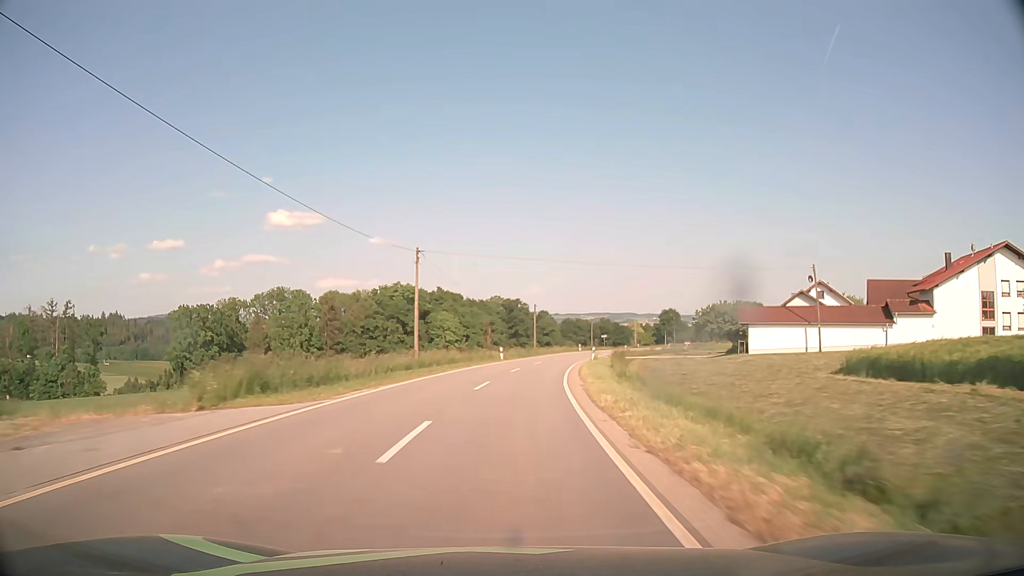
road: tertiary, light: Day
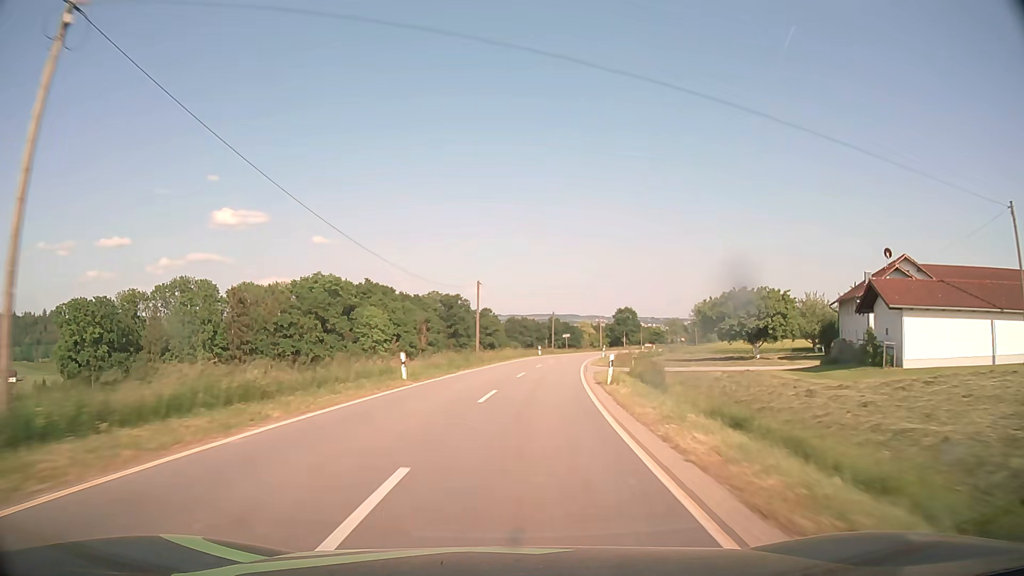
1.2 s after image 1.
(+1.2, +28.4) m; +5°
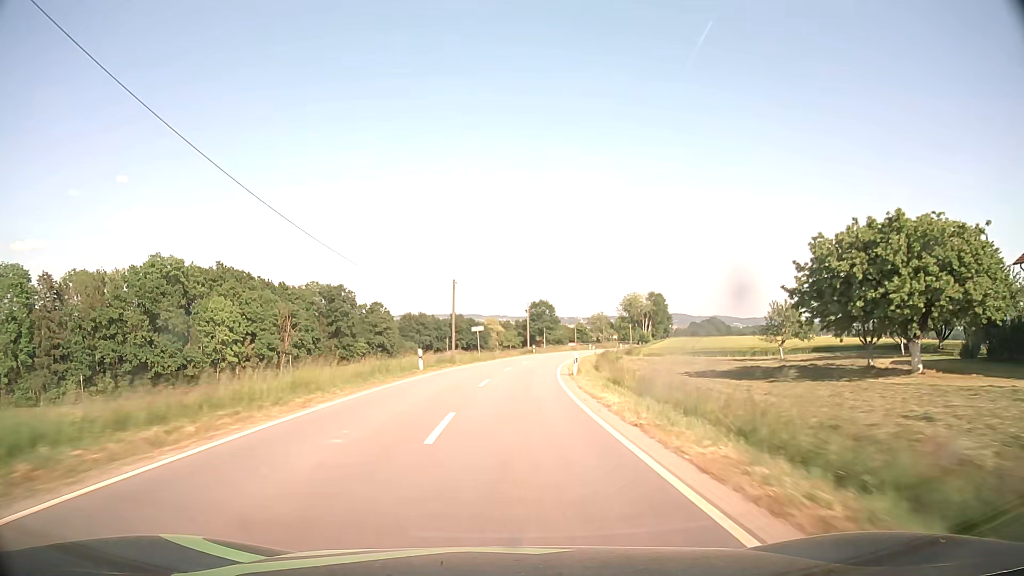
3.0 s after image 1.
(+3.2, +42.5) m; +8°
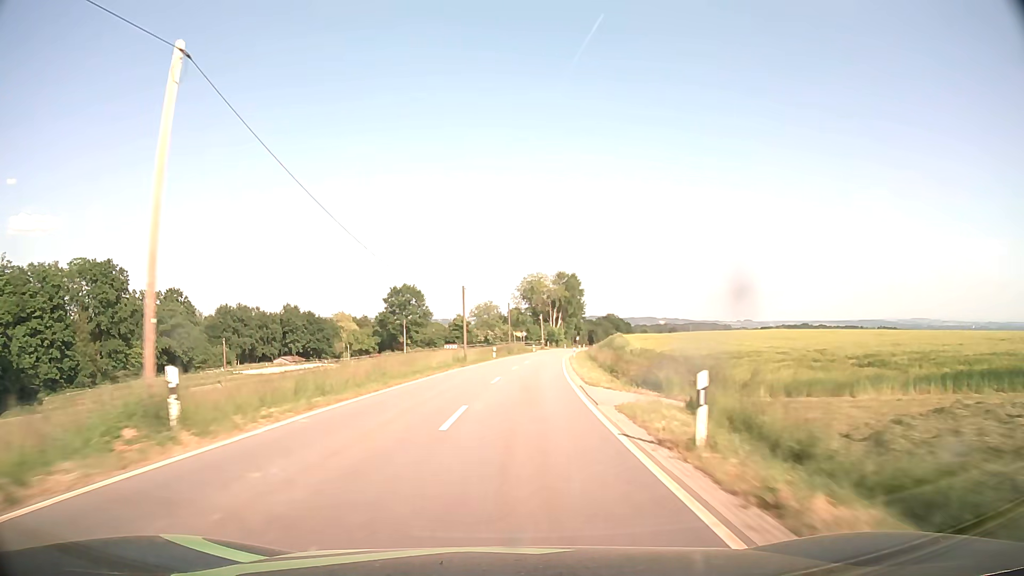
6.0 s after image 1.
(+6.3, +70.7) m; +11°
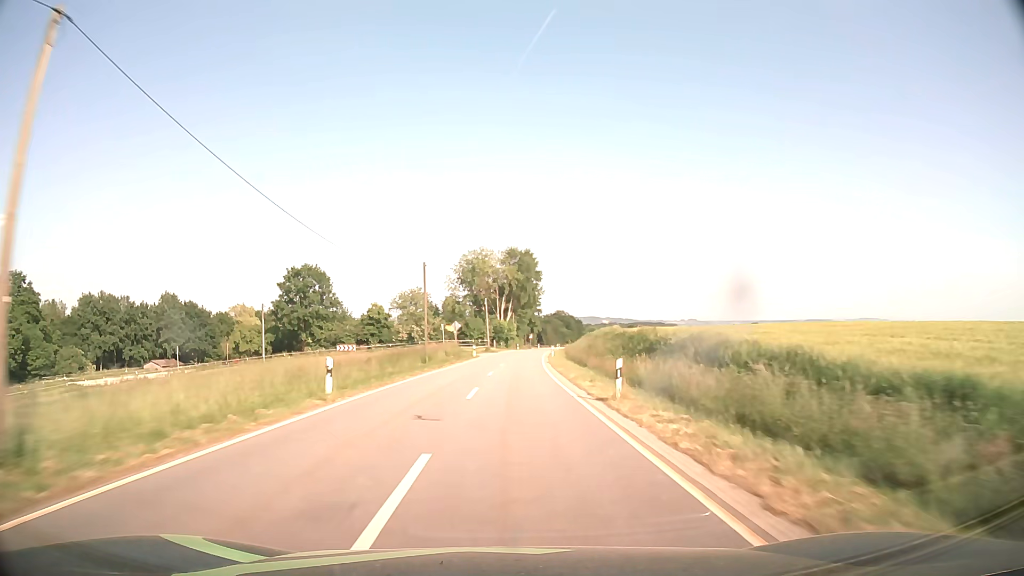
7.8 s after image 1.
(+2.0, +42.6) m; +5°
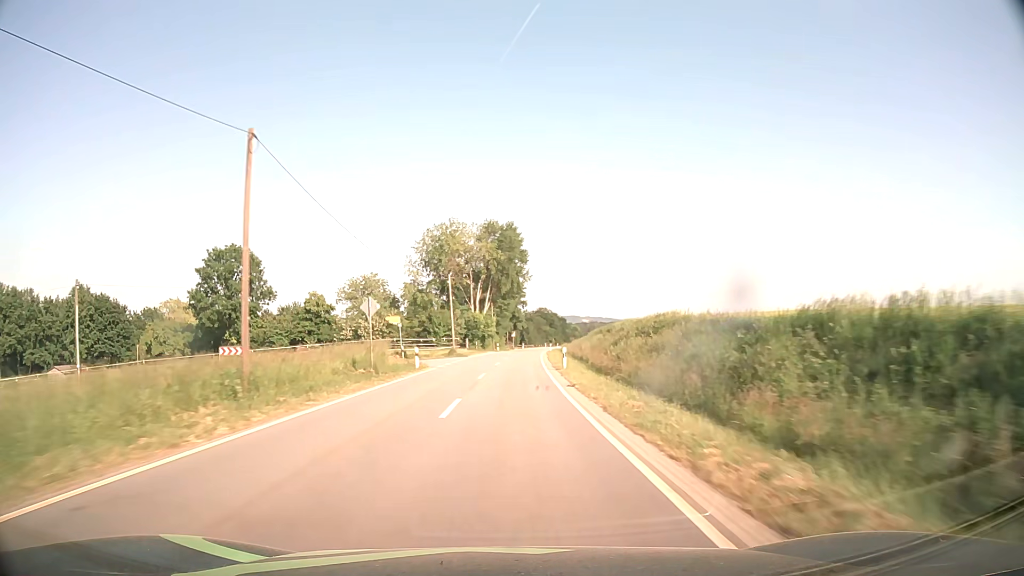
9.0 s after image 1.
(+0.5, +28.4) m; +2°
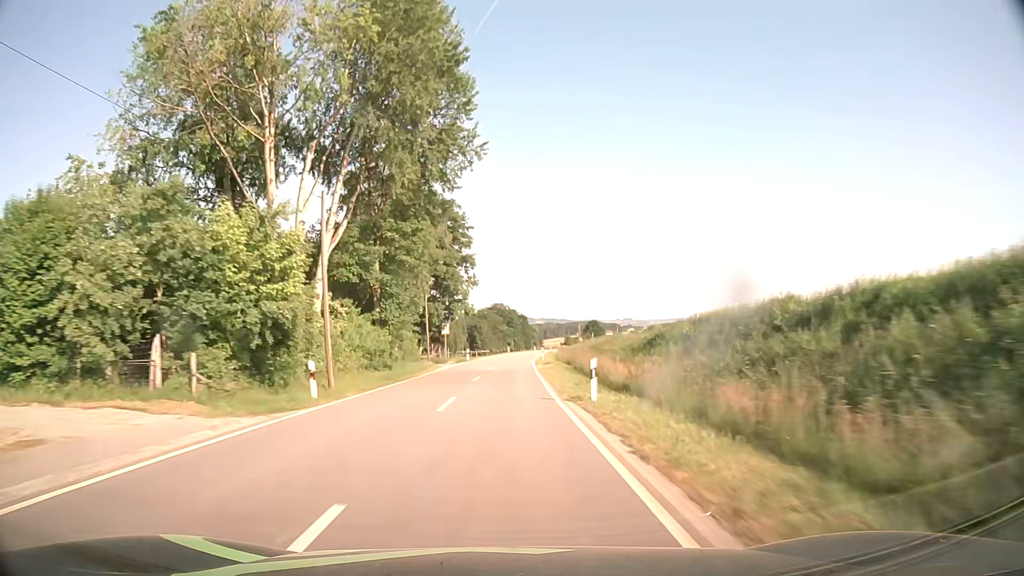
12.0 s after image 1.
(+2.7, +71.0) m; +4°
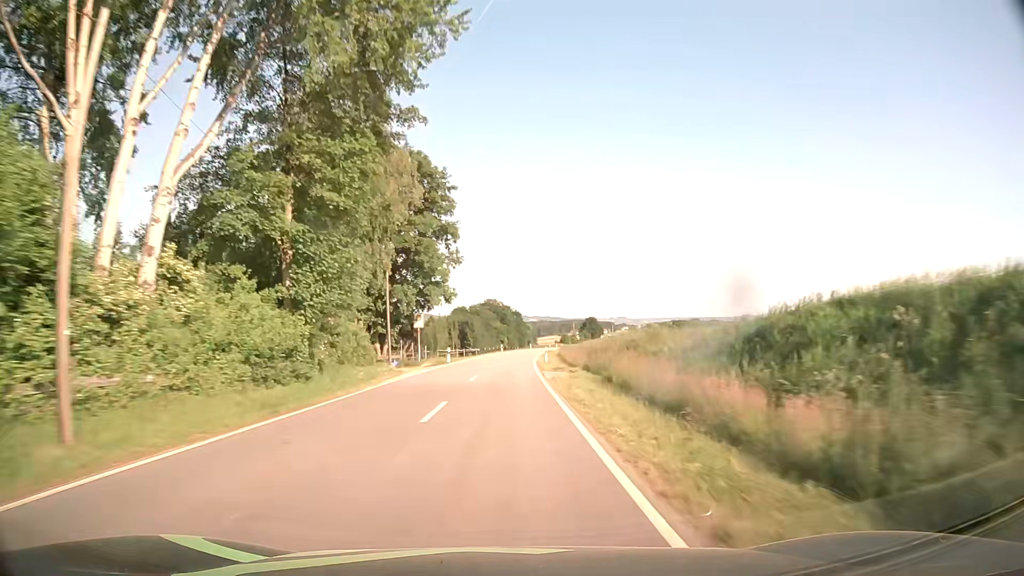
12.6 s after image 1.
(+0.1, +14.2) m; 0°
(0, +10) (0, +20) (0, +30) (+1, +40) (+1, +50) (+1, +60) (+2, +70) (+3, +80) (+3, +90) (+4, +100) m
